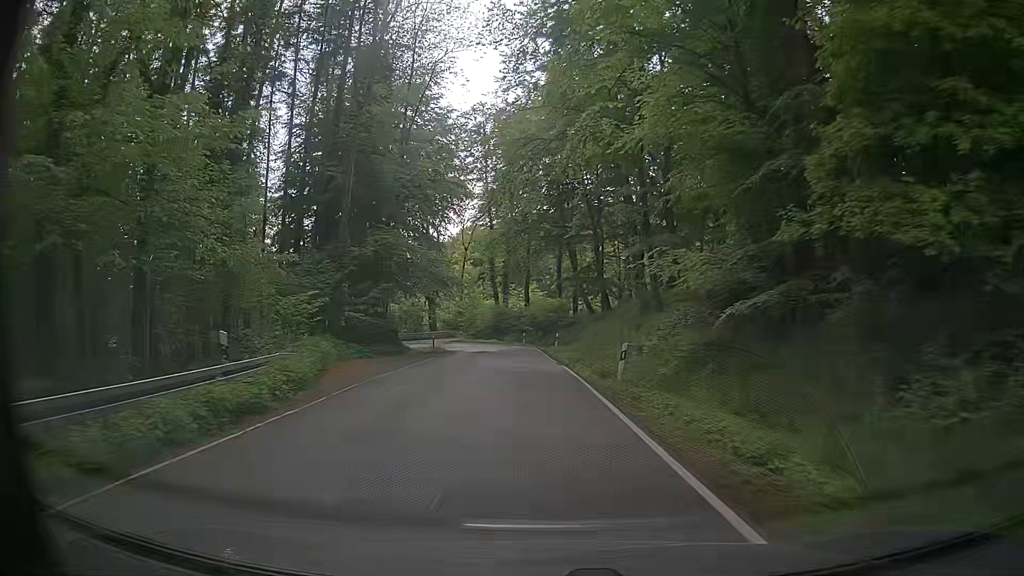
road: secondary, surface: asphalt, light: Day
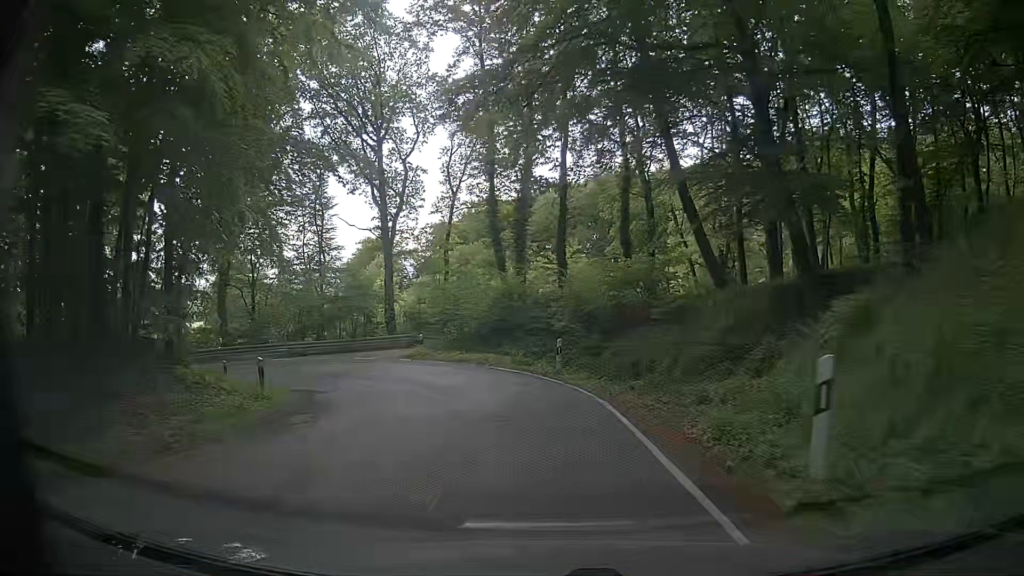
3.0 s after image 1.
(-1.2, +36.0) m; 0°
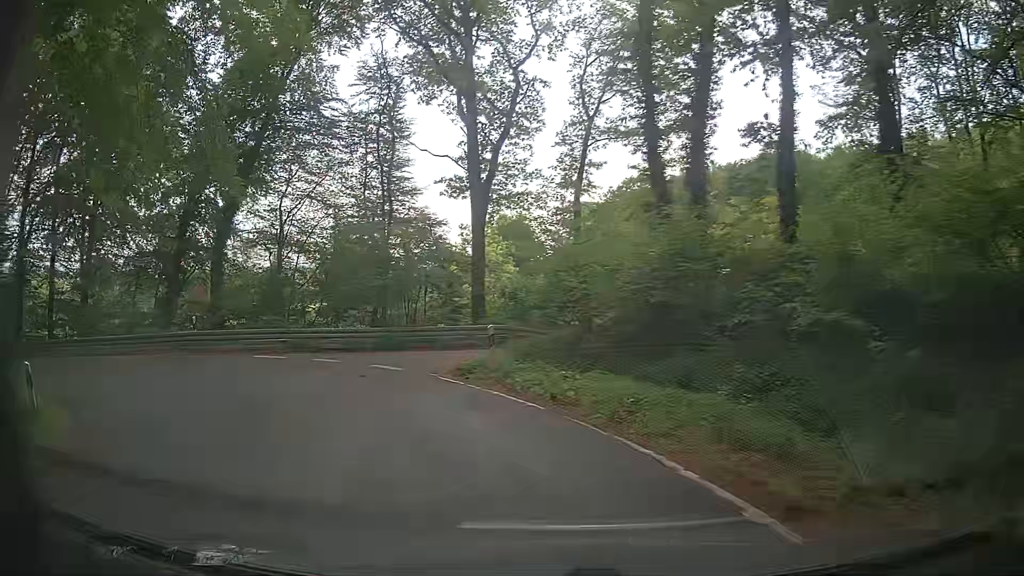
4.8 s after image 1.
(-1.5, +16.8) m; -14°
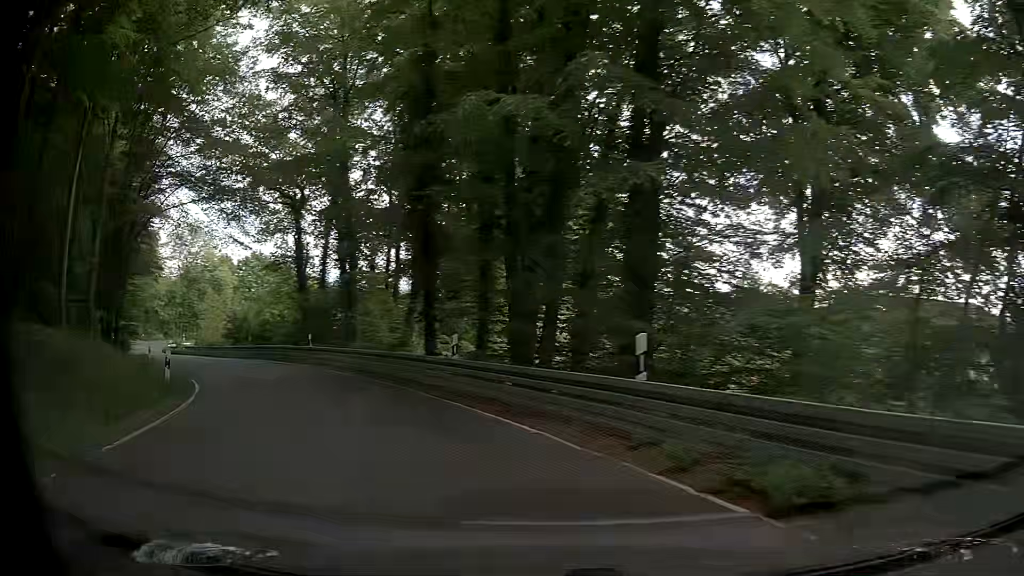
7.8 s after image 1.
(-12.2, +20.4) m; -65°
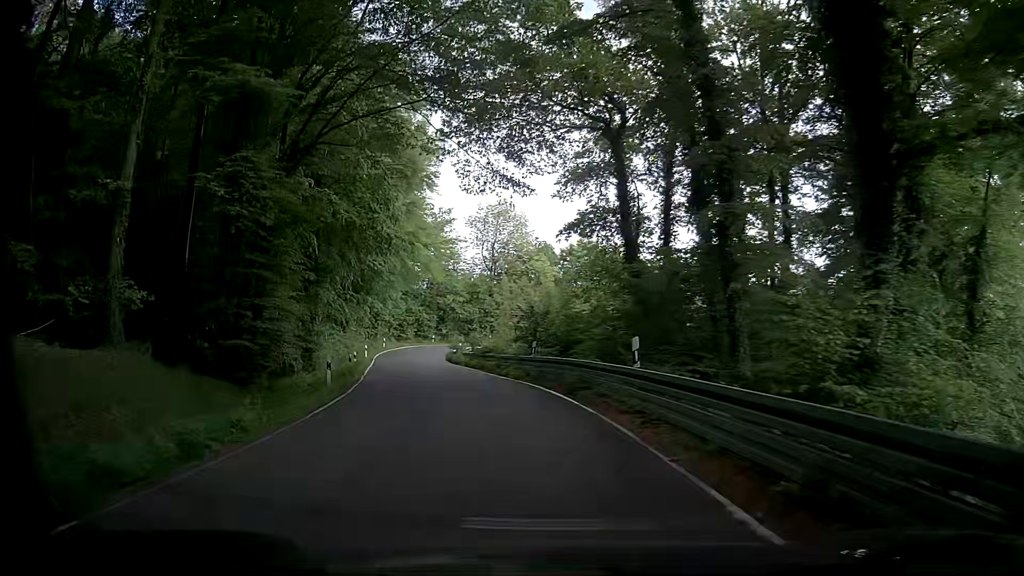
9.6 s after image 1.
(-5.2, +18.1) m; -29°
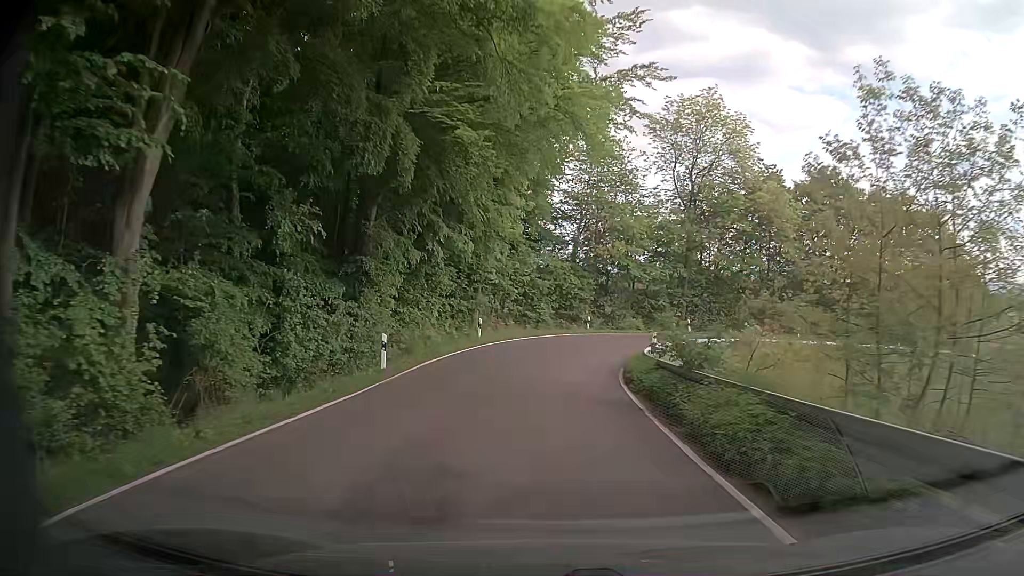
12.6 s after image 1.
(-6.7, +37.2) m; -16°
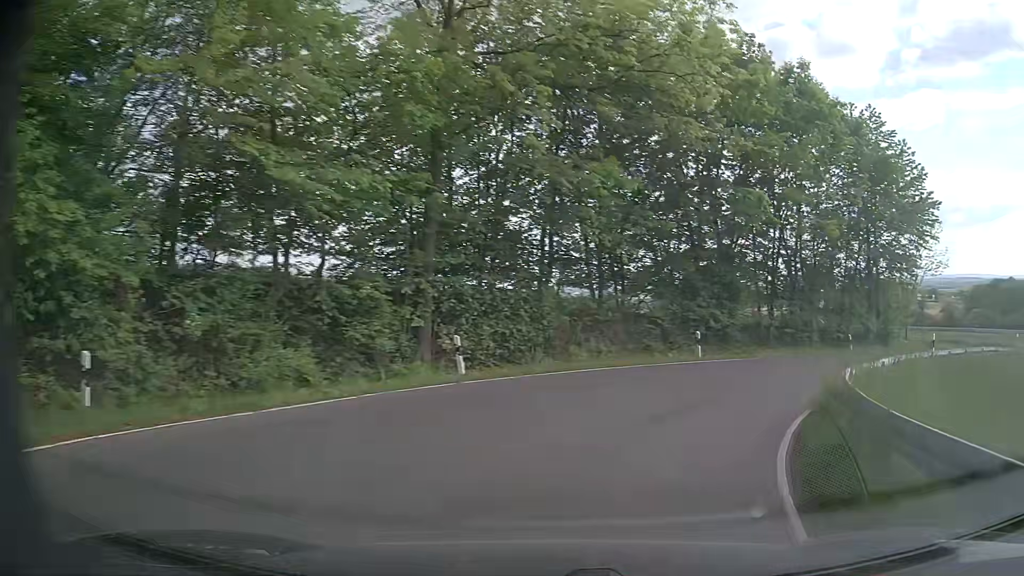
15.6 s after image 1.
(+3.9, +33.4) m; +26°
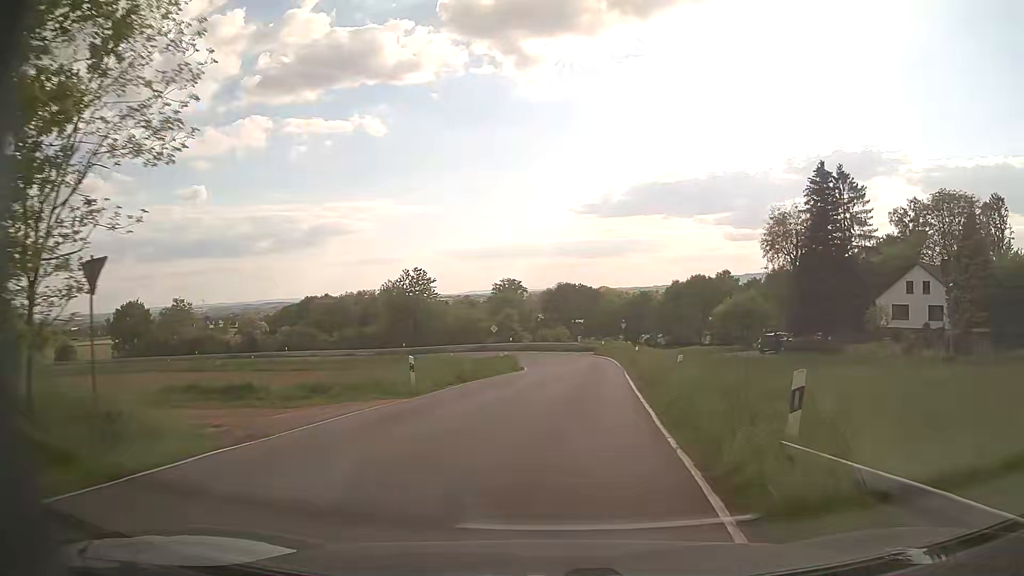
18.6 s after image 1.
(+17.6, +25.6) m; +62°
(0, +10) (+1, +20) (+2, +30) (+3, +40) (+3, +50) (0, +60) (-5, +68) (-12, +75) (-20, +80) (-29, +85) m
